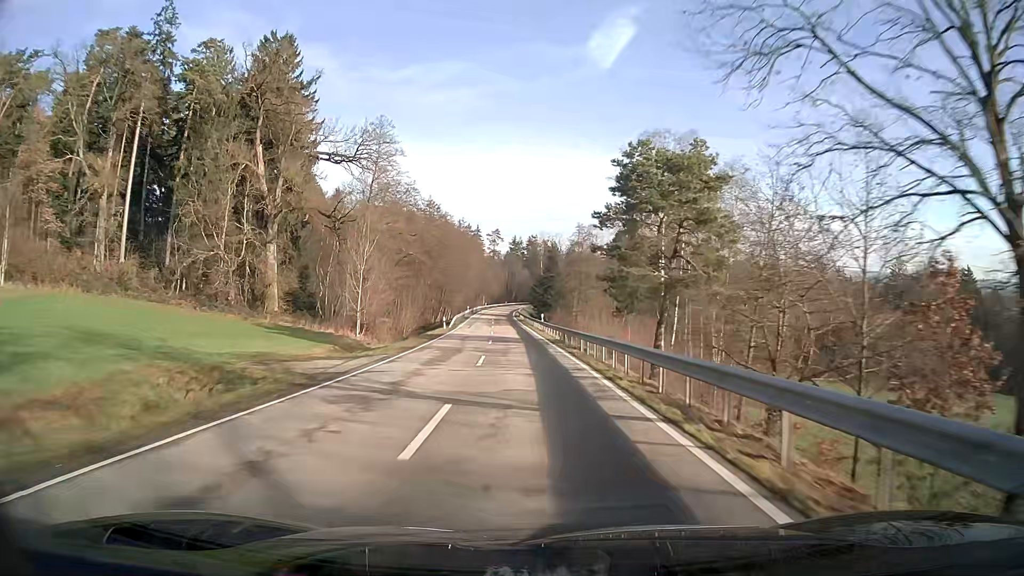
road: secondary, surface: asphalt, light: Day
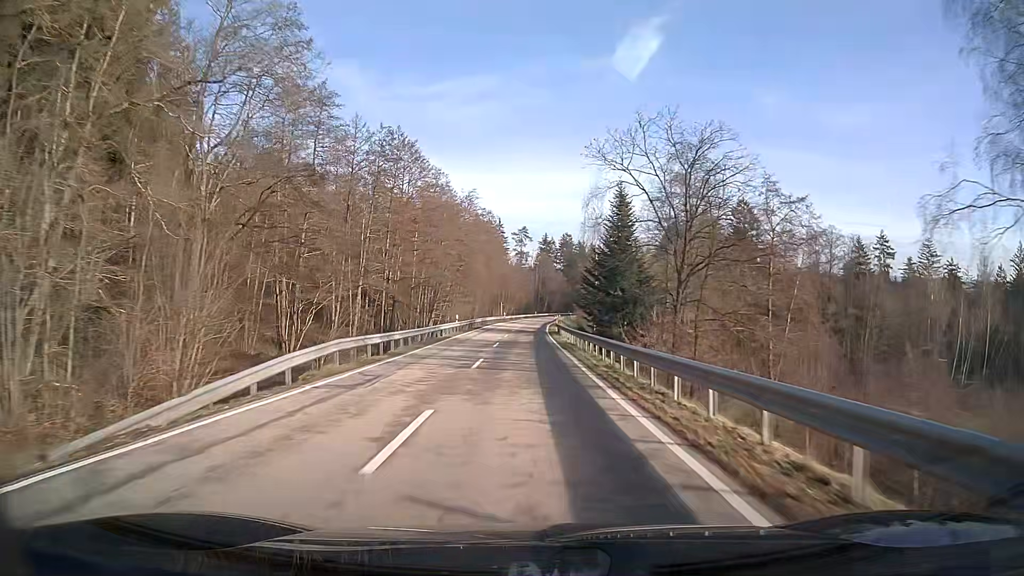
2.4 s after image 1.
(-1.0, +50.2) m; -2°
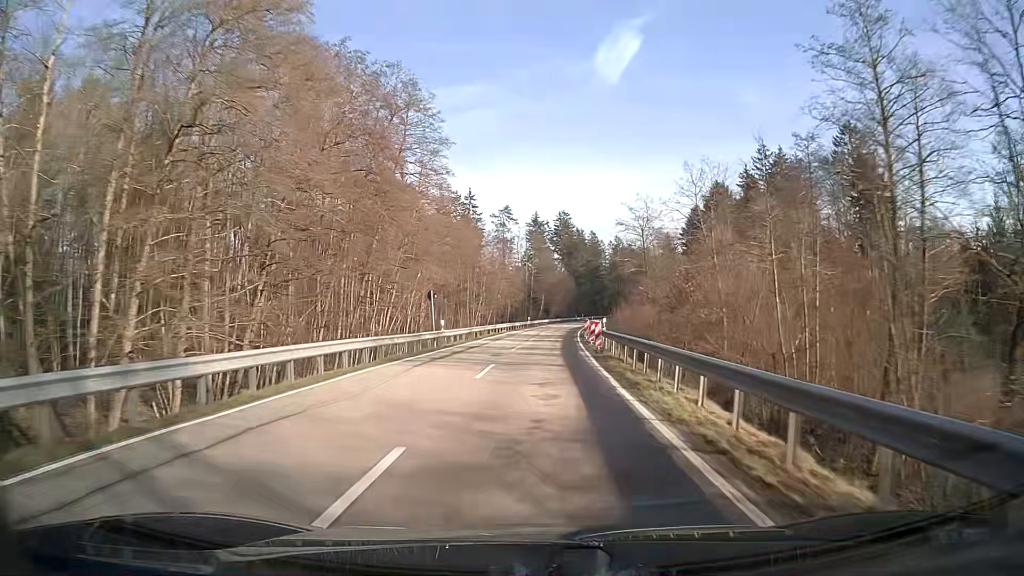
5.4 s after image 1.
(-0.1, +64.8) m; +1°
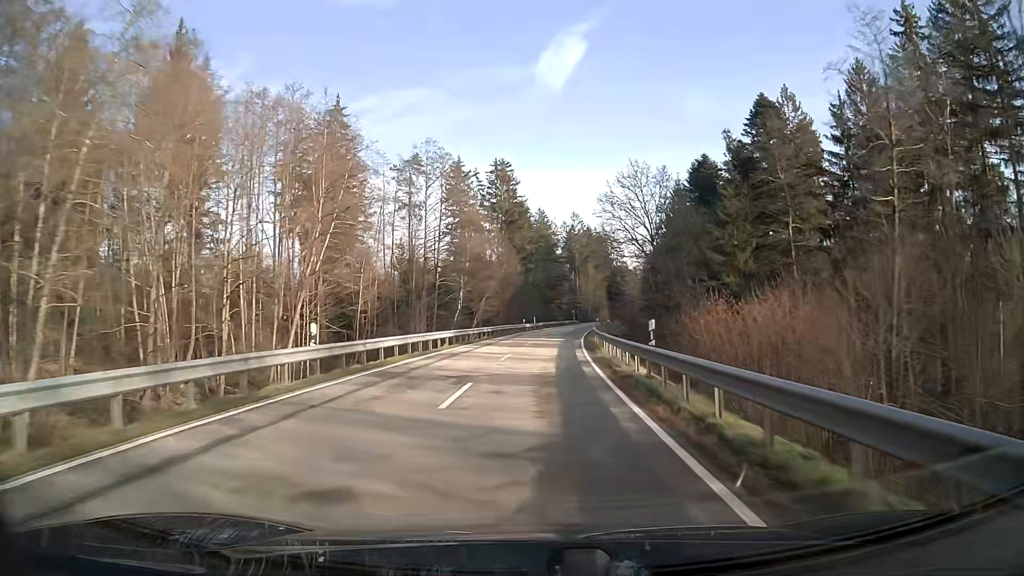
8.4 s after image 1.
(+3.2, +66.4) m; +5°
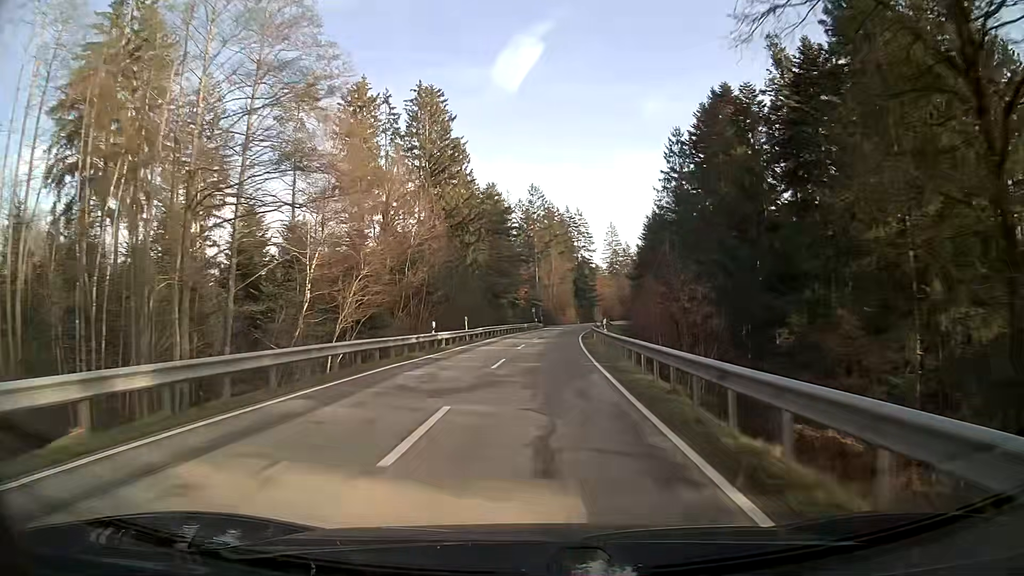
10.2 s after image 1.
(+1.5, +40.7) m; +4°
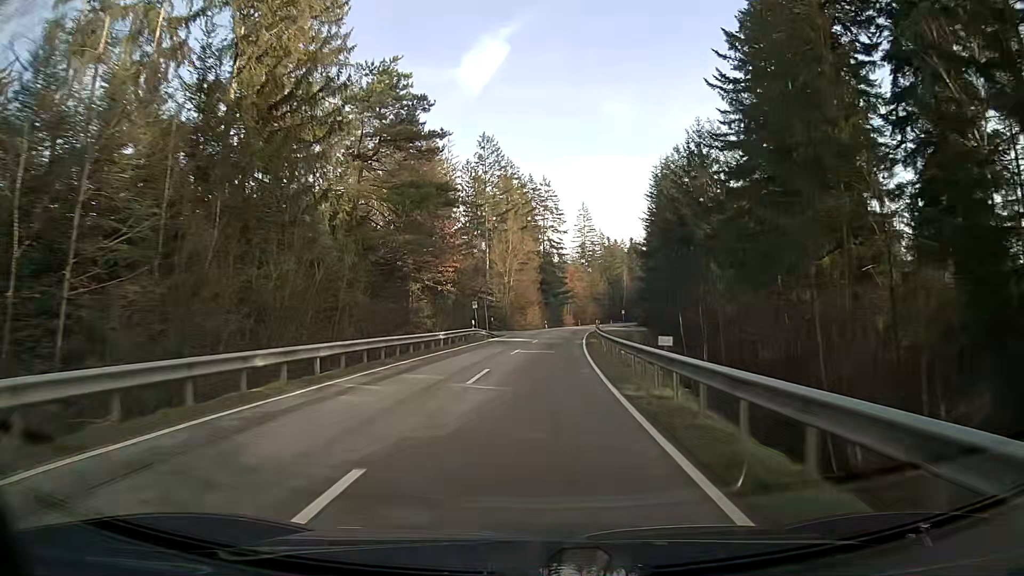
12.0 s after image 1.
(+1.3, +41.3) m; +3°
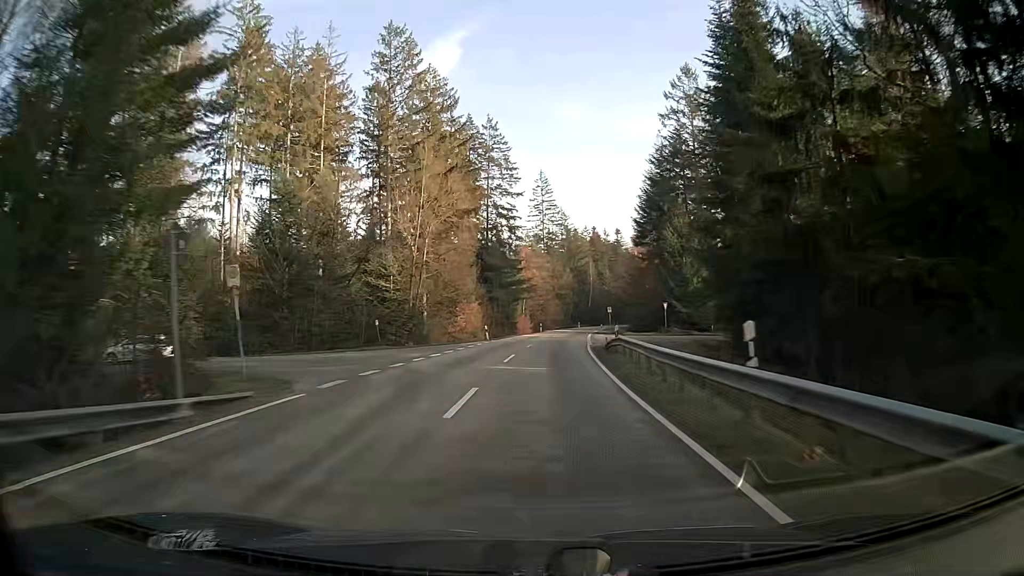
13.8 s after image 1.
(+1.5, +41.8) m; +4°
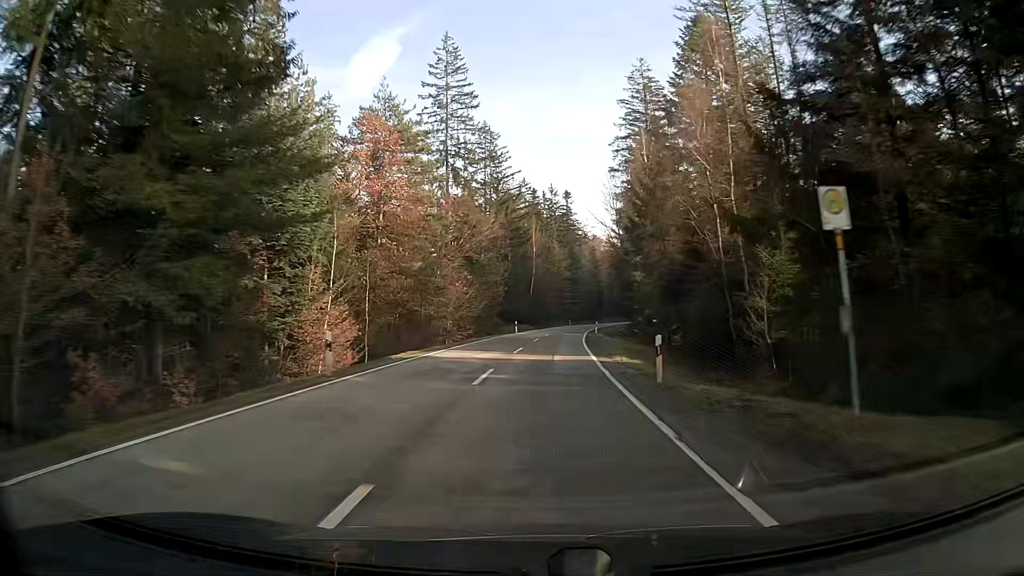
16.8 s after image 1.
(+3.7, +69.2) m; +6°
